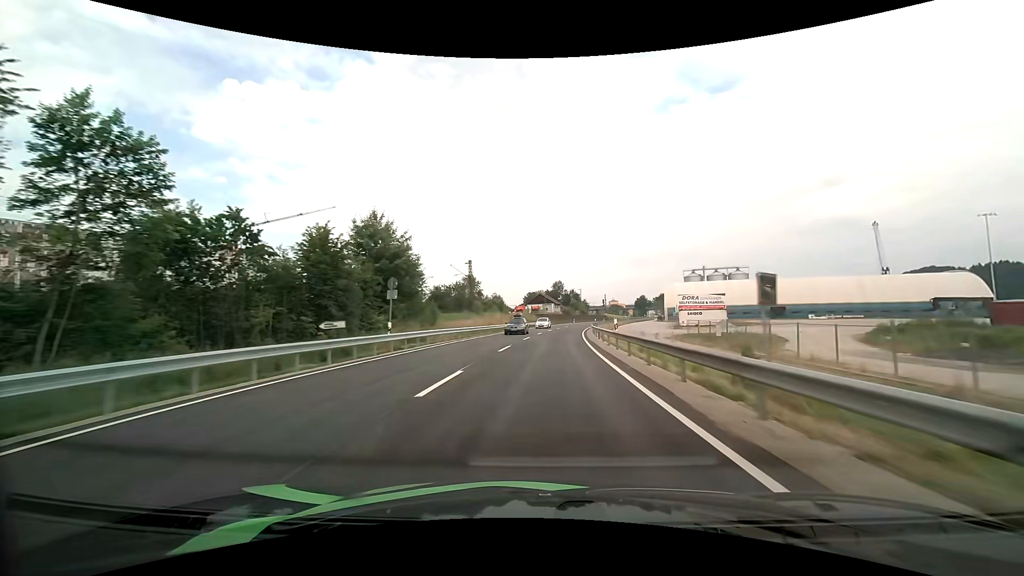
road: primary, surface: asphalt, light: Day
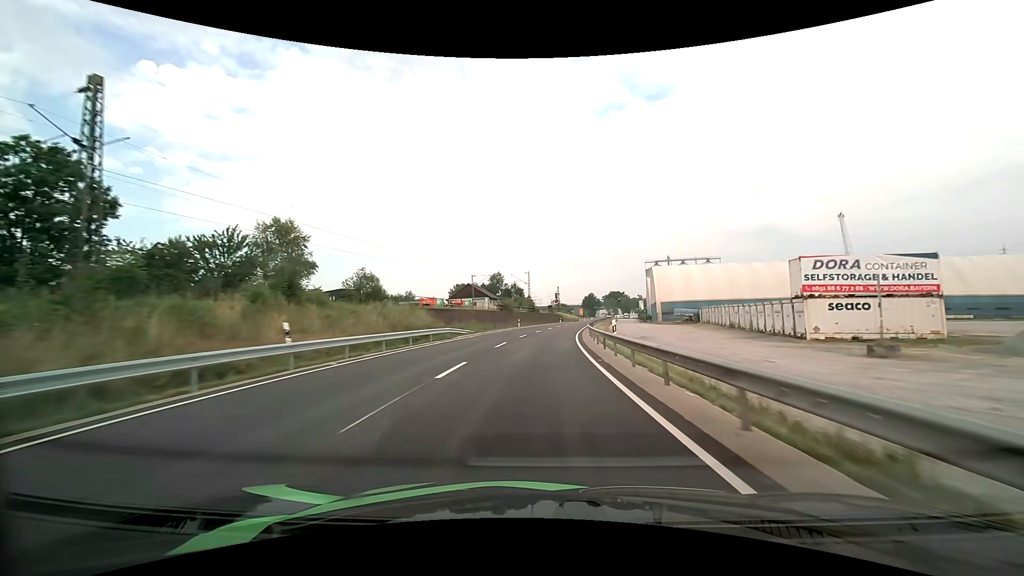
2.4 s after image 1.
(+3.3, +56.9) m; +7°
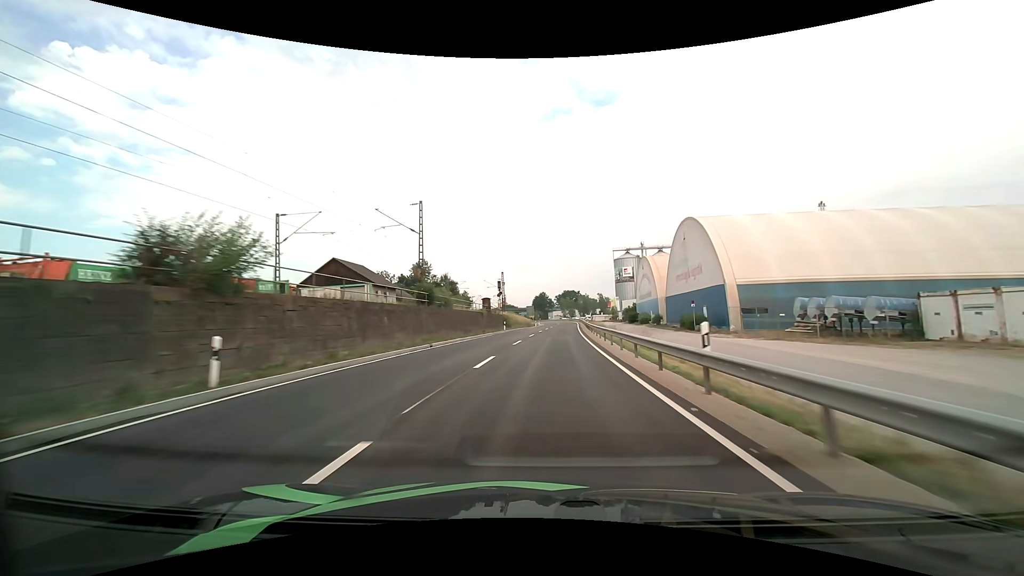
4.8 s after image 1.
(+2.9, +57.7) m; +6°
(0, +10) (0, +20) (+1, +30) (+1, +40) (+2, +50) (+3, +60) (+4, +70) (+5, +80) (+5, +90) (+6, +100) m
